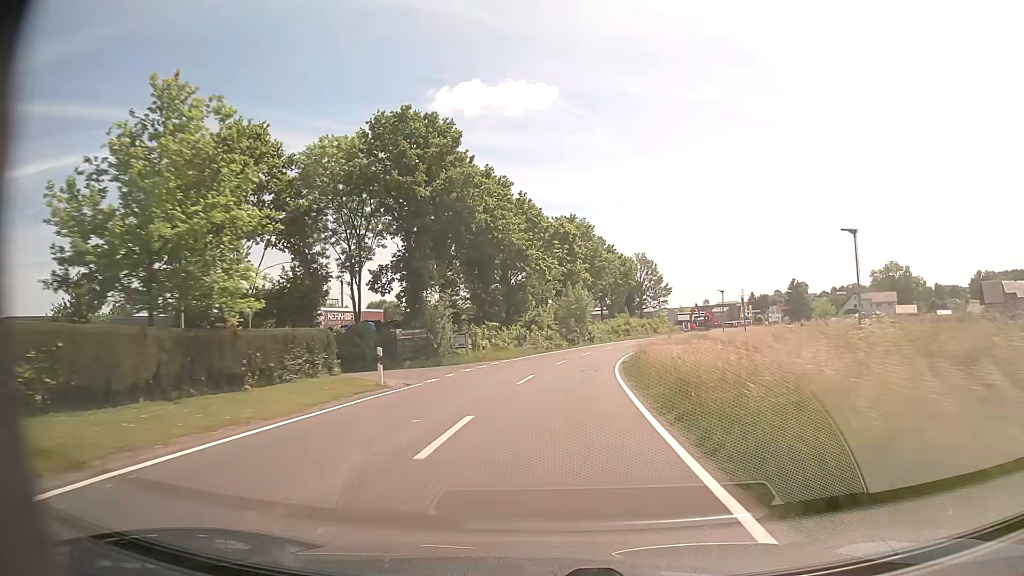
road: tertiary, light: Day
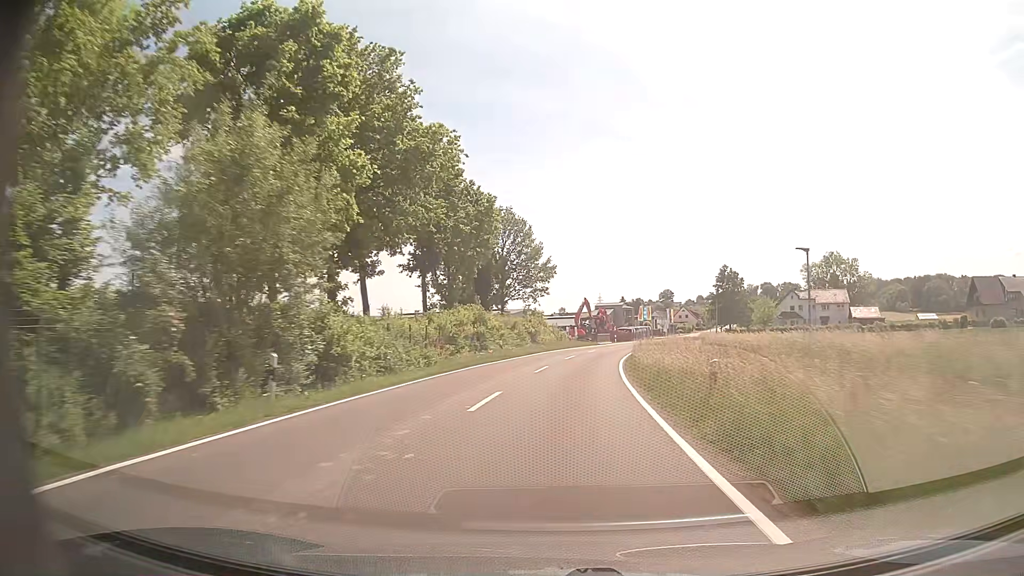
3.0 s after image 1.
(+6.2, +55.2) m; +13°
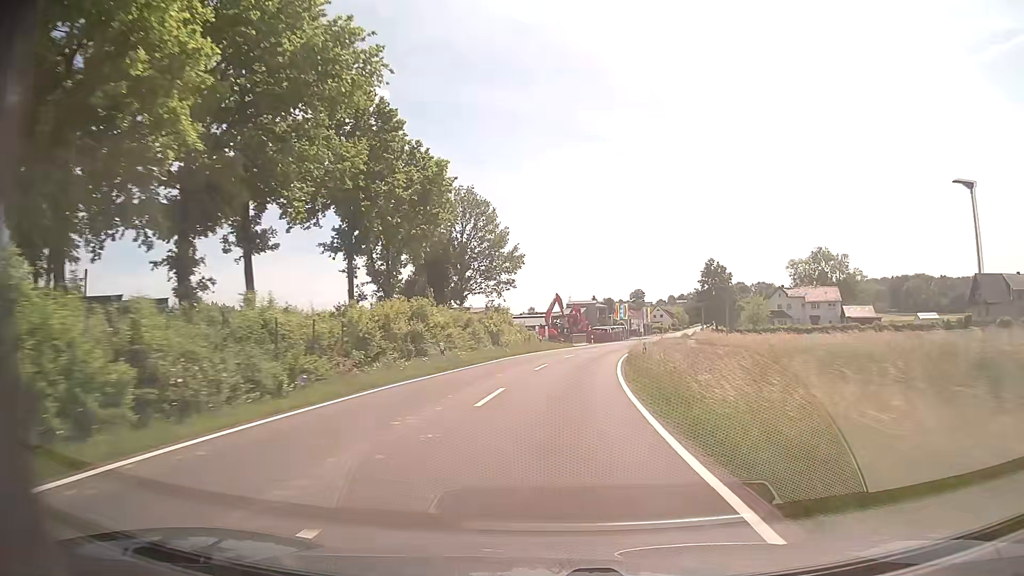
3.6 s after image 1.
(+0.3, +11.2) m; +3°
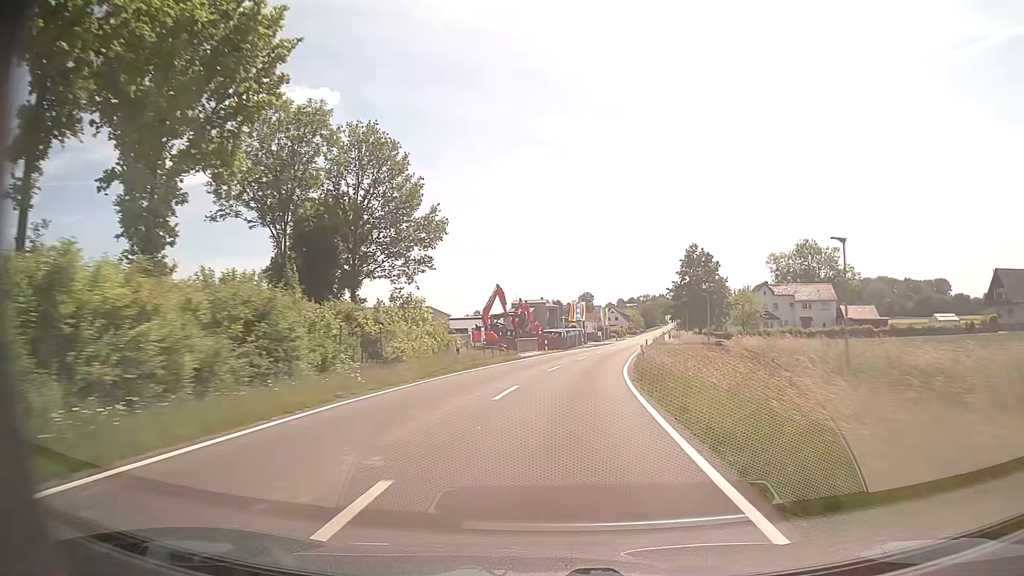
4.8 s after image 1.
(+0.8, +22.4) m; +5°
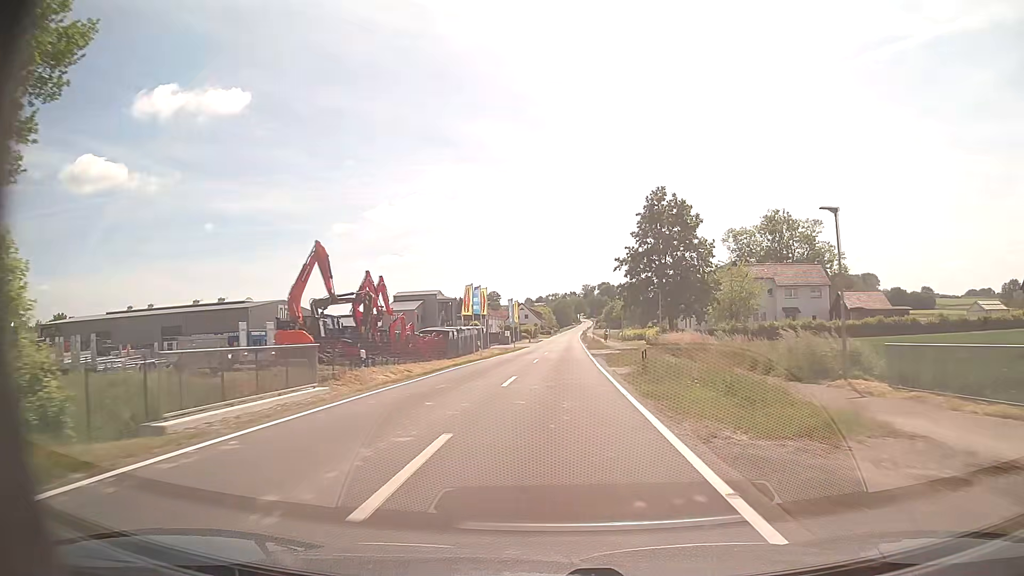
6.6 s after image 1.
(+2.2, +33.0) m; +8°
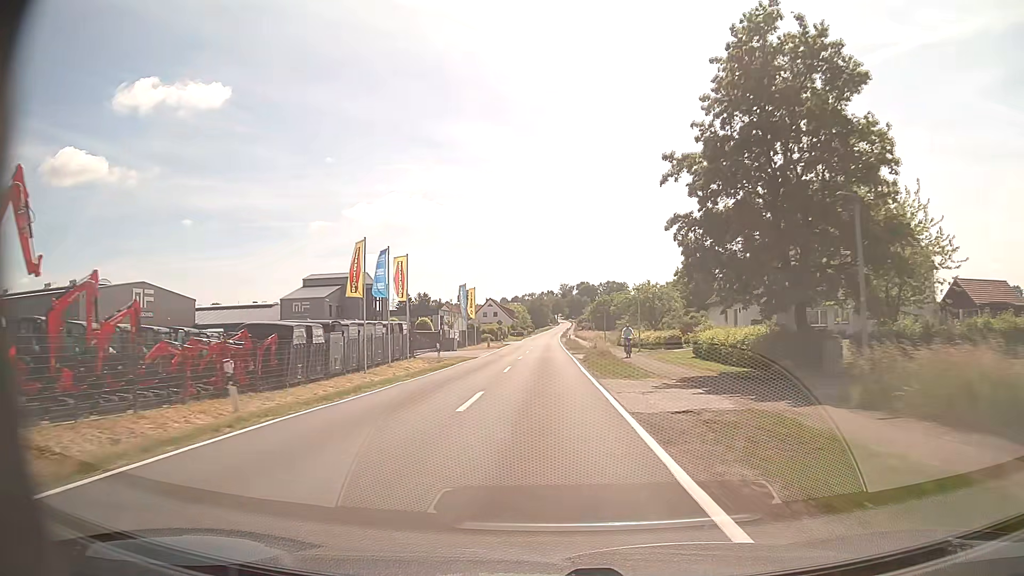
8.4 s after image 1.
(+0.9, +32.6) m; +2°
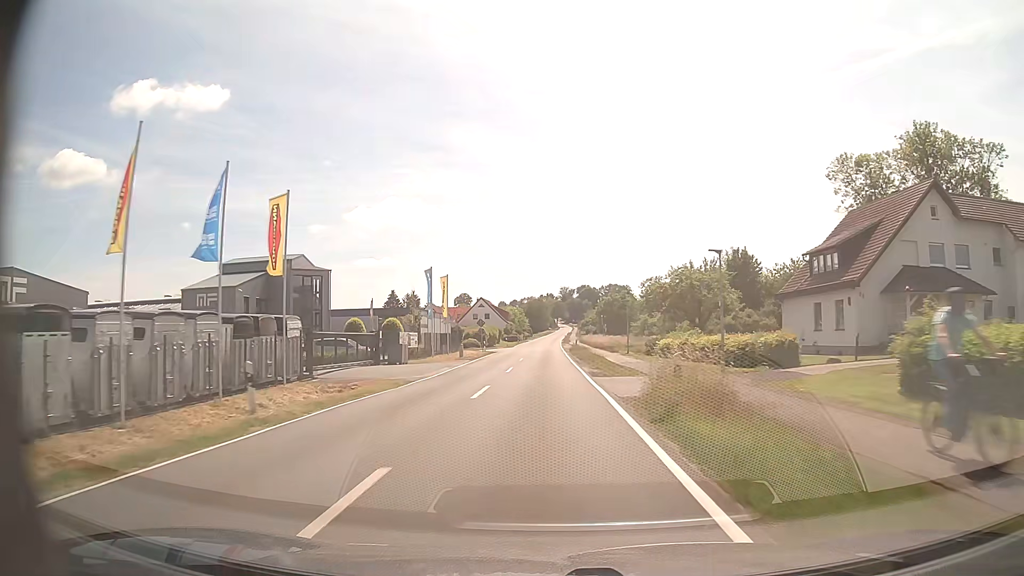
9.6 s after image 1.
(+0.1, +21.6) m; 0°
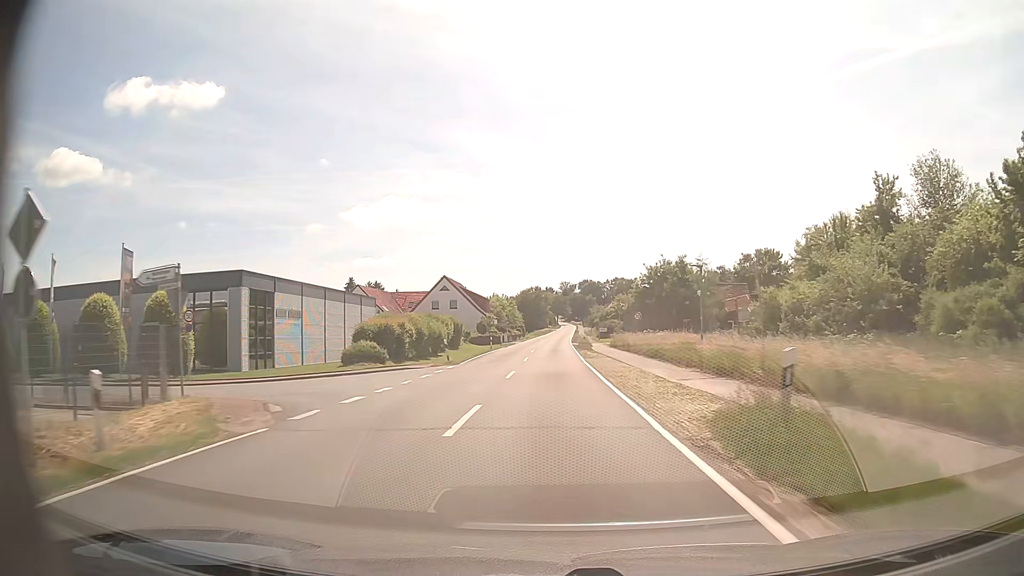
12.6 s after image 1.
(-0.4, +54.1) m; 0°
(0, +10) (0, +20) (0, +30) (0, +40) (+1, +50) (+1, +60) (+1, +70) (+1, +80) (+2, +90) (+2, +100) m
